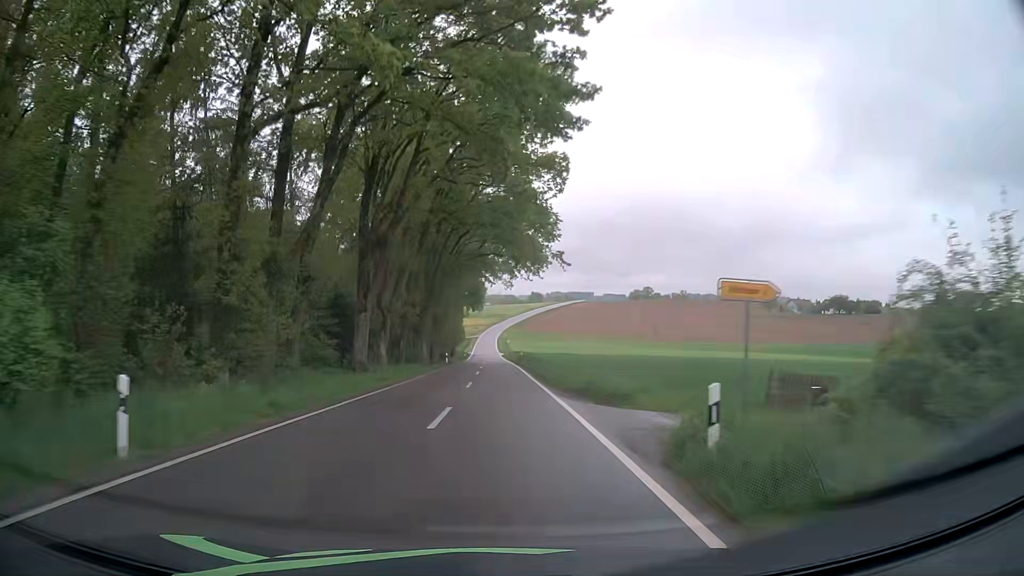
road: tertiary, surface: asphalt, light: Day
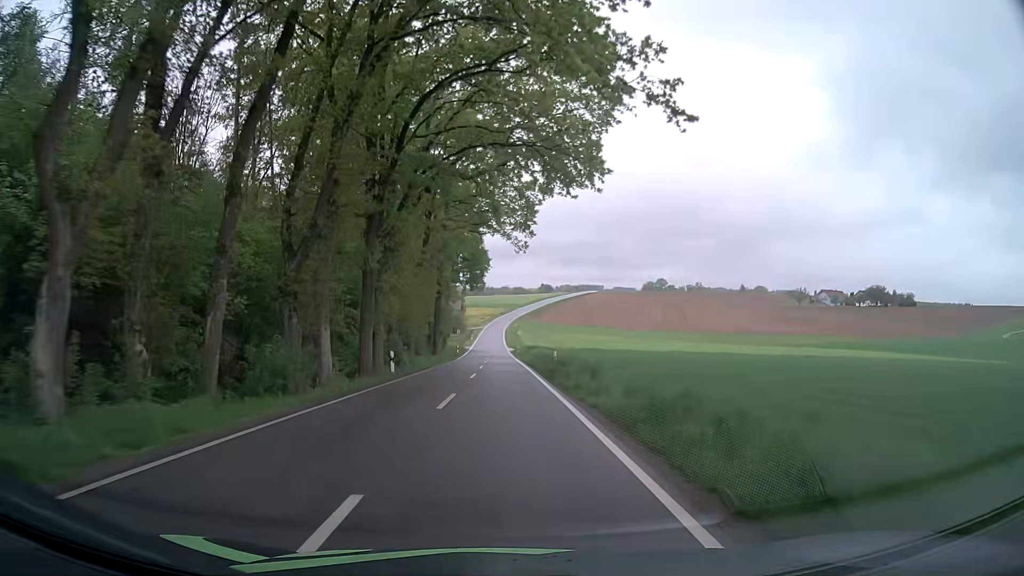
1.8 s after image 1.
(-0.1, +33.1) m; 0°
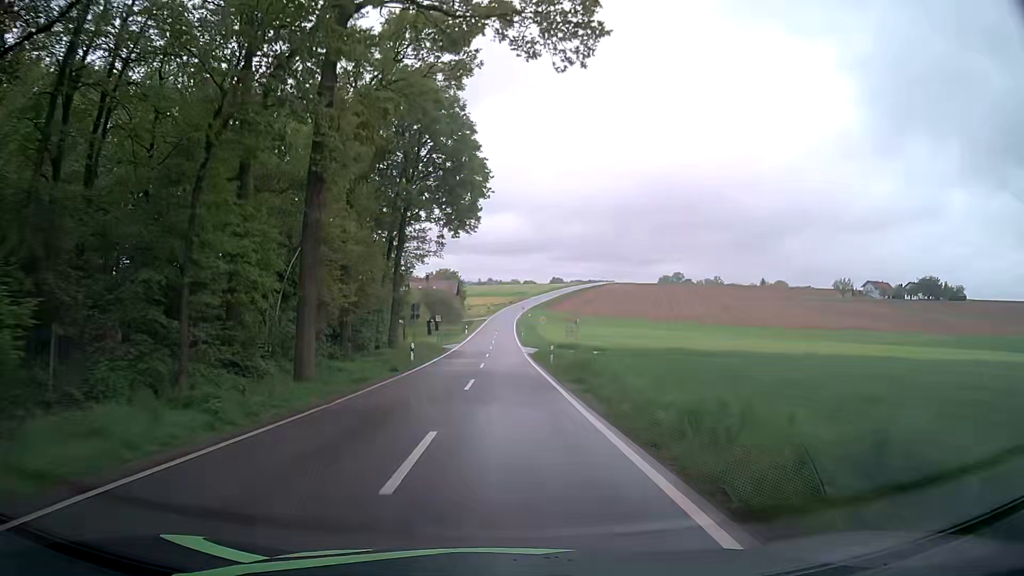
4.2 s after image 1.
(-0.8, +43.4) m; -2°
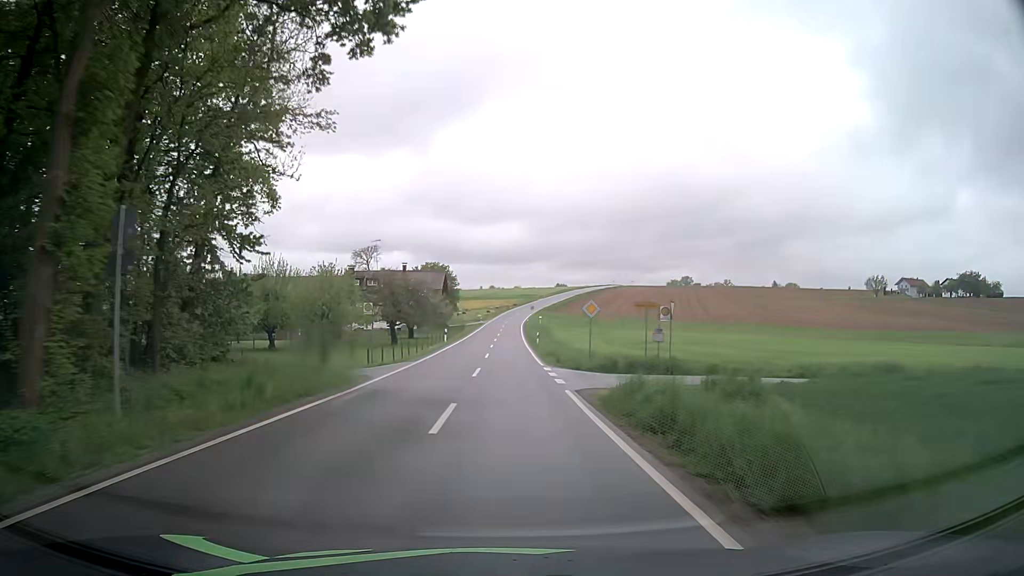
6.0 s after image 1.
(+0.1, +32.2) m; 0°
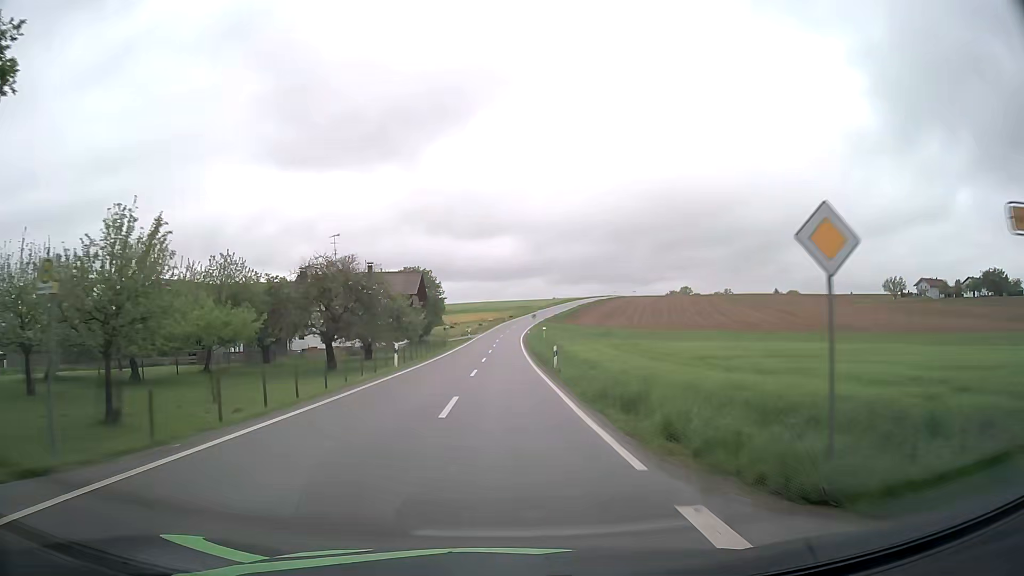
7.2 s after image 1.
(+0.1, +21.4) m; 0°
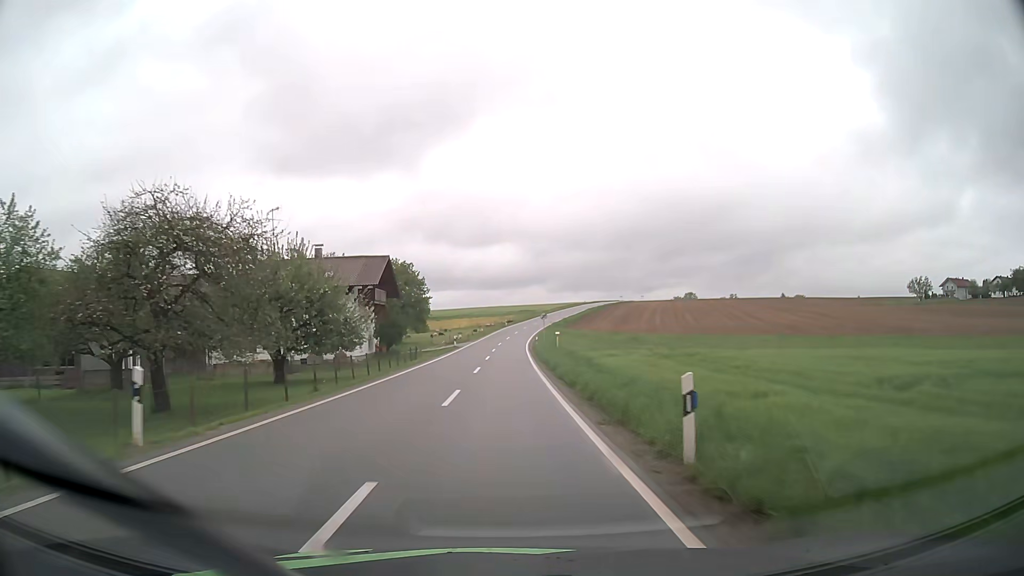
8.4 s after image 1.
(+0.1, +21.4) m; 0°
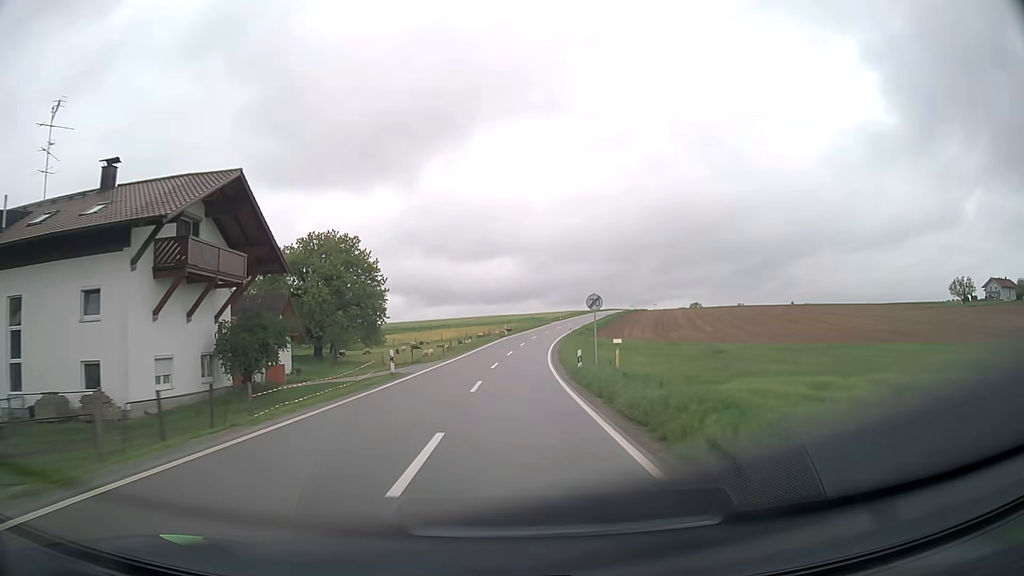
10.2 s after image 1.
(-0.2, +32.3) m; 0°
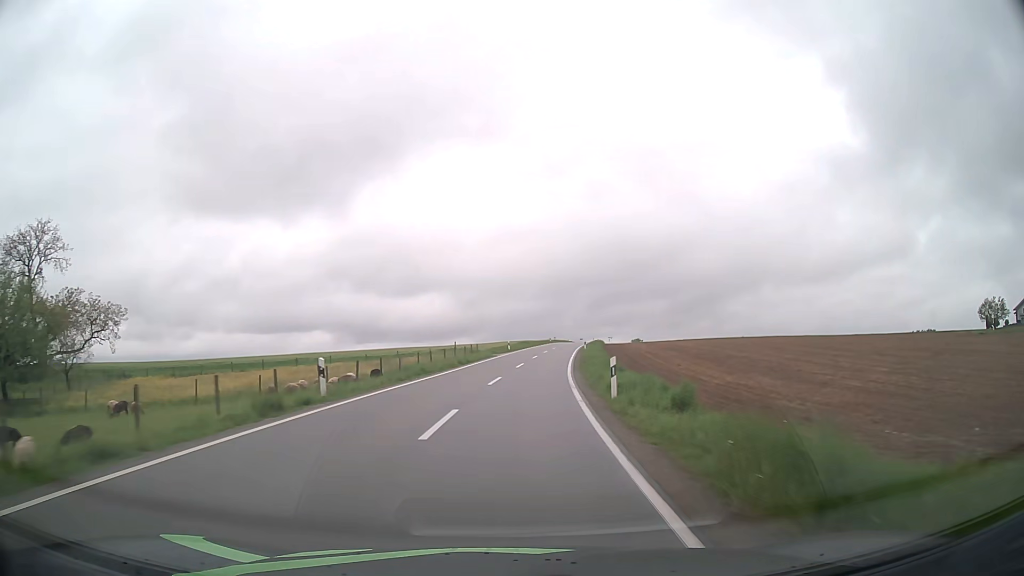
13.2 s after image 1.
(+2.5, +56.4) m; +6°
(0, +10) (+1, +20) (+1, +30) (+2, +40) (+3, +50) (+5, +60) (+6, +70) (+7, +80) (+9, +89) (+10, +99) m
